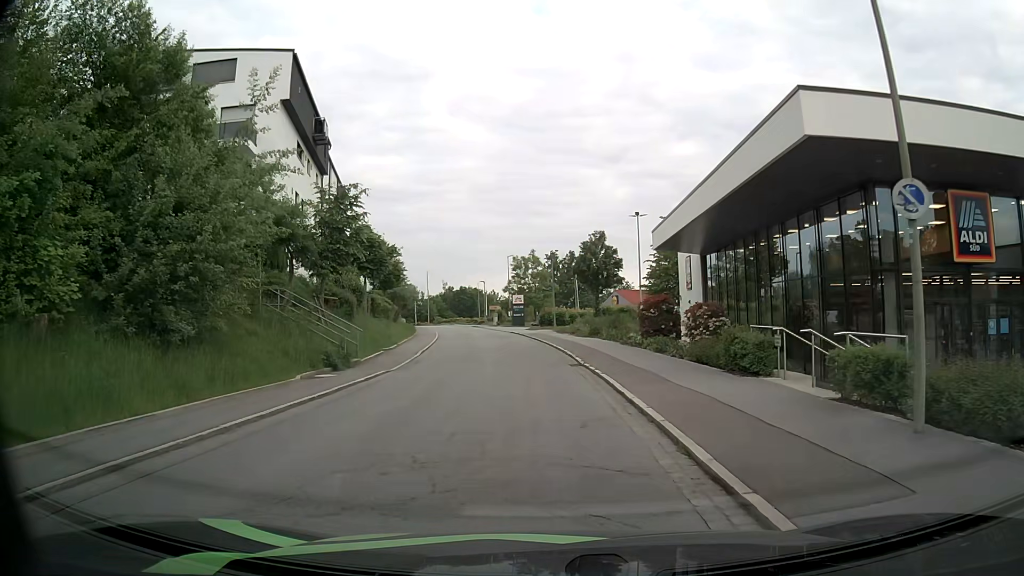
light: Day
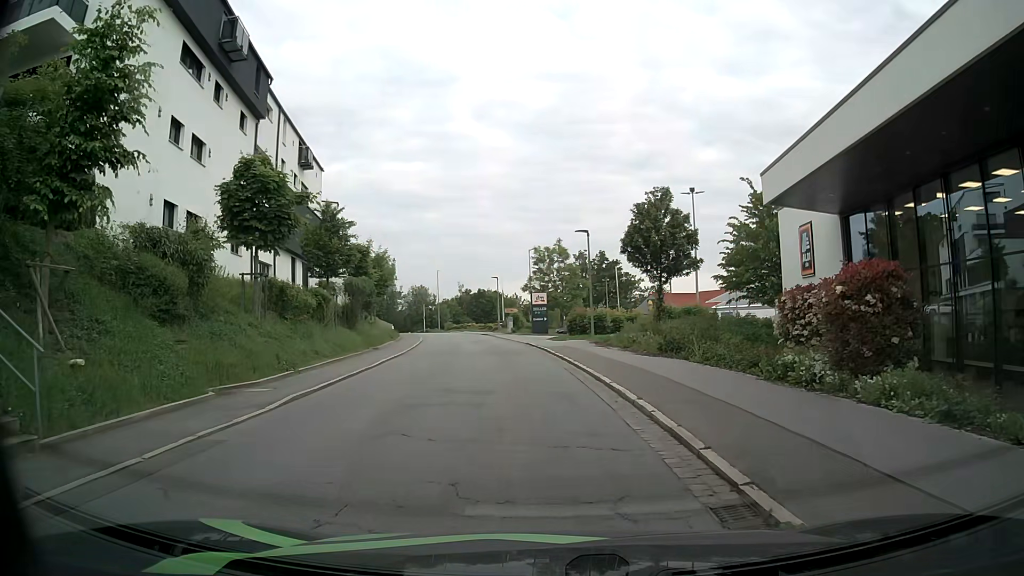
(-0.2, +16.2) m; -1°
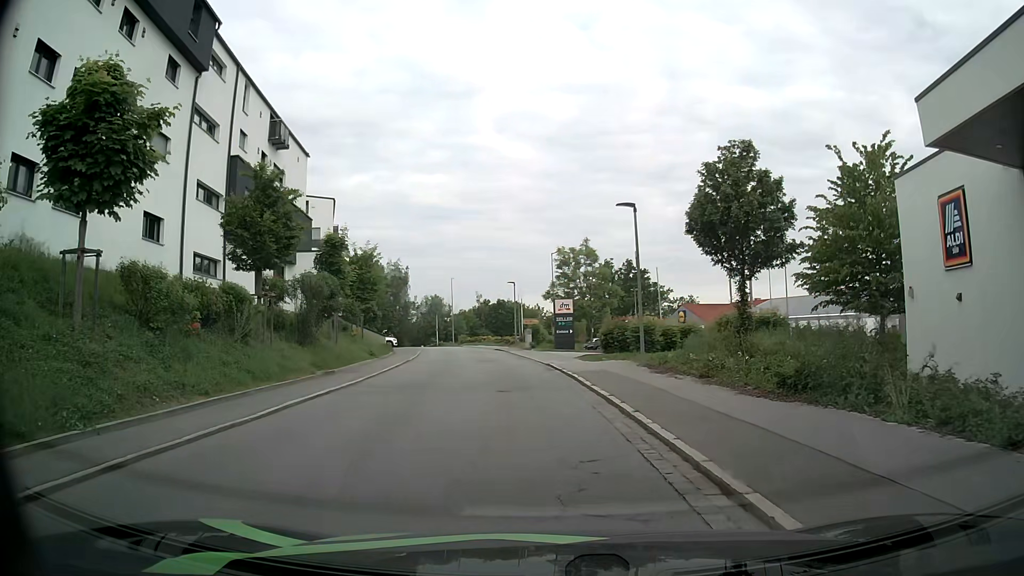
(-0.3, +9.3) m; -3°
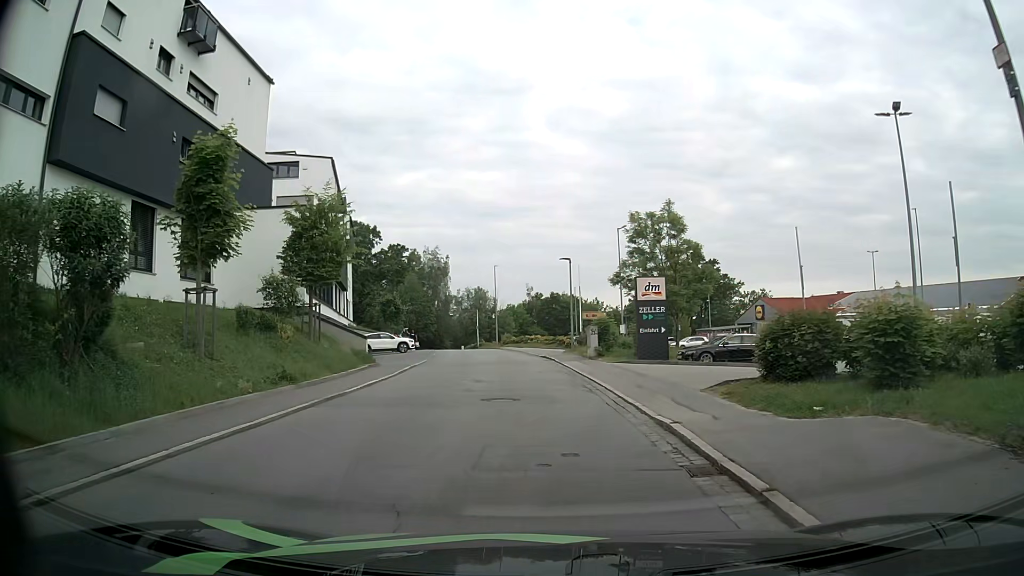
(-0.7, +16.2) m; -5°
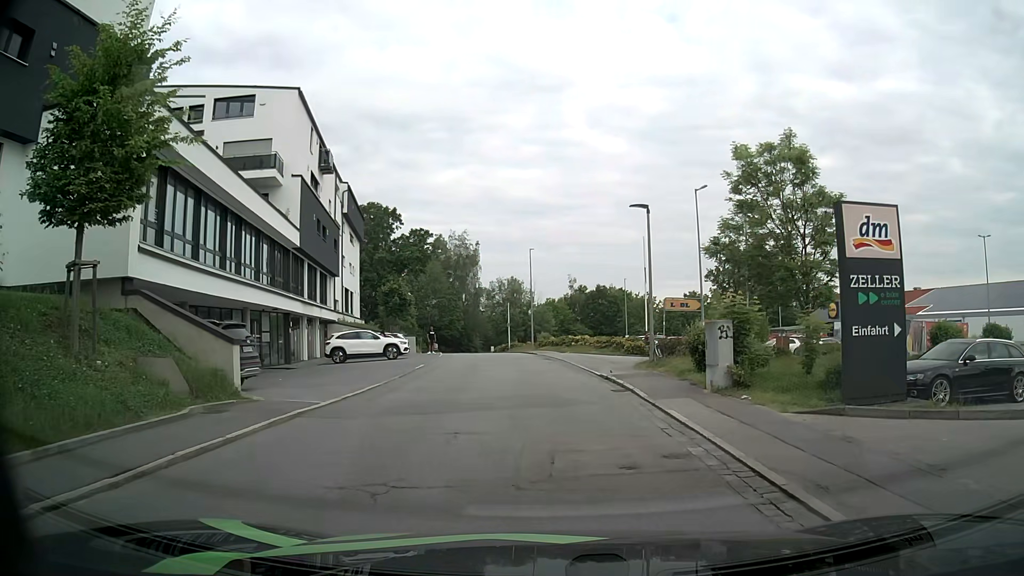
(-0.5, +15.2) m; -4°
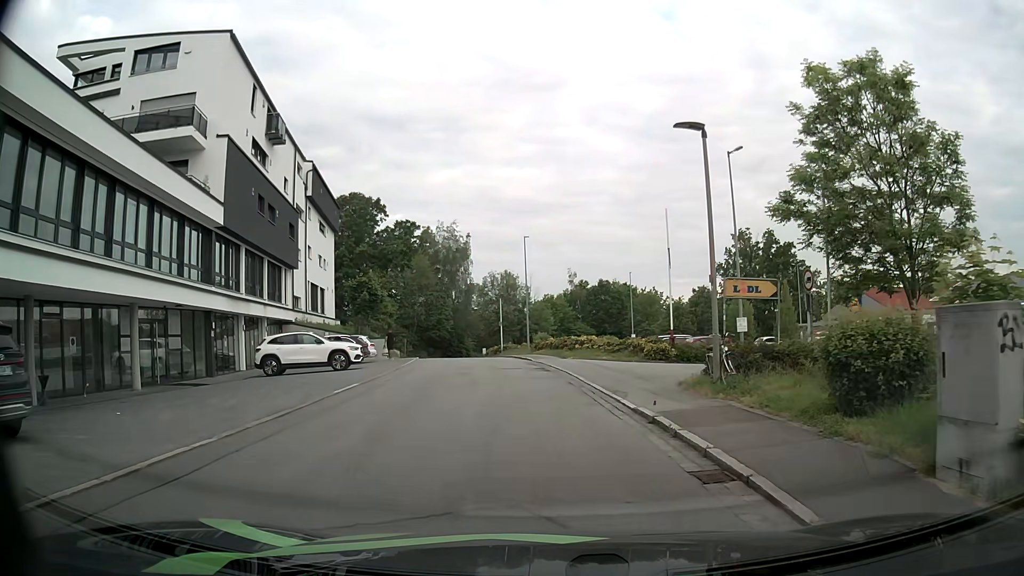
(+0.1, +8.4) m; +1°
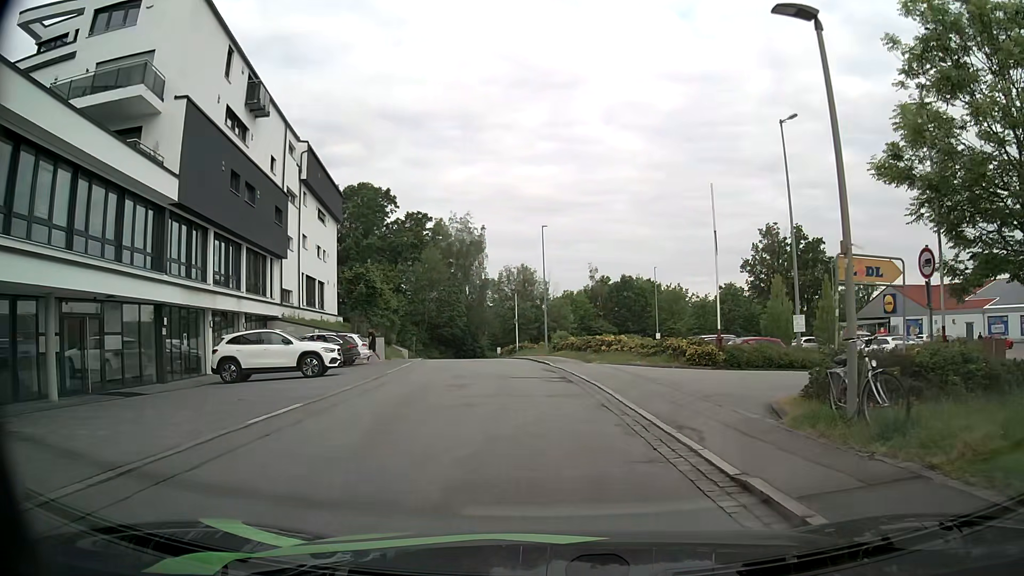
(-0.1, +5.1) m; -1°
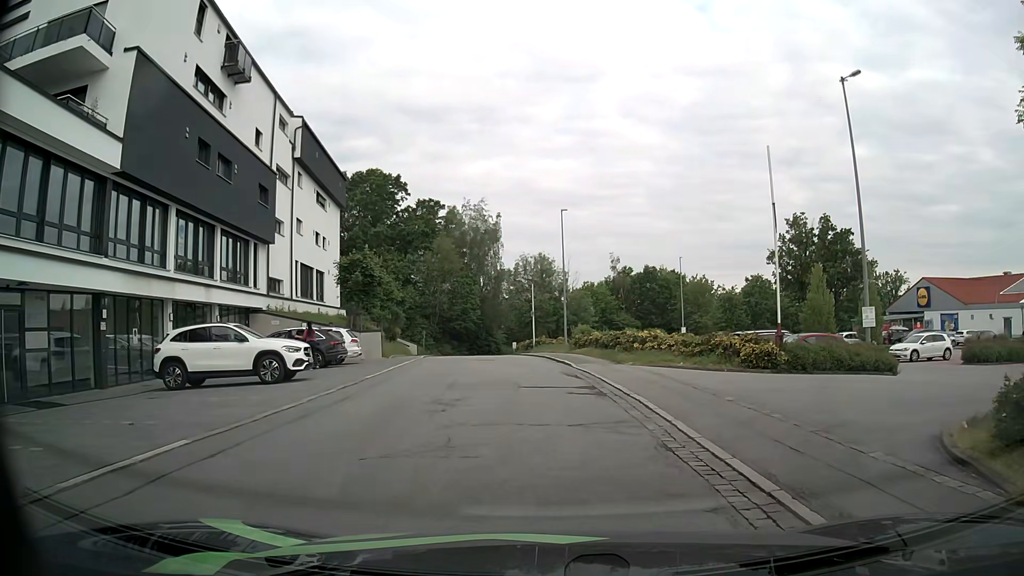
(-0.1, +4.6) m; -3°
